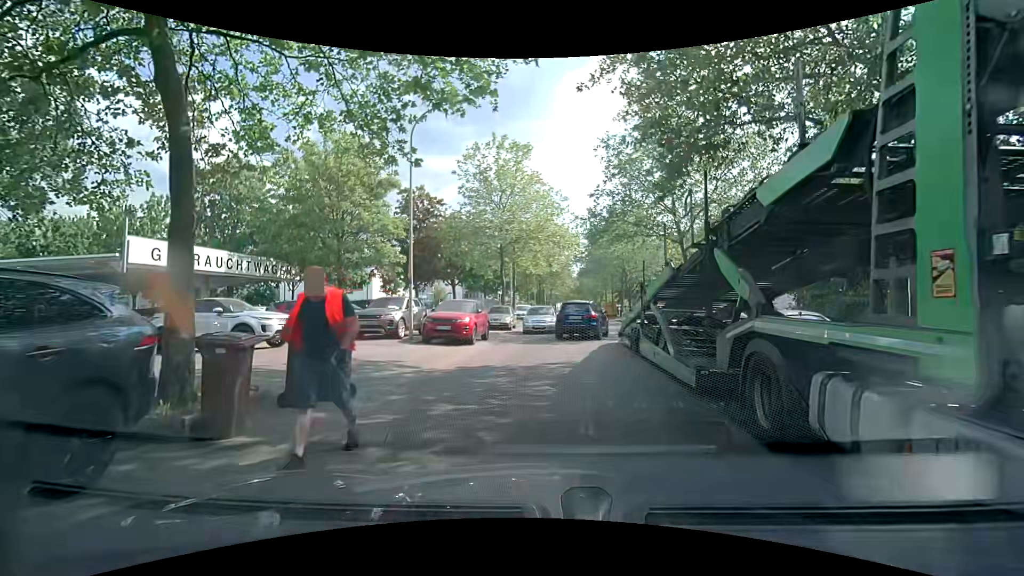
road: tertiary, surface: asphalt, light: Day
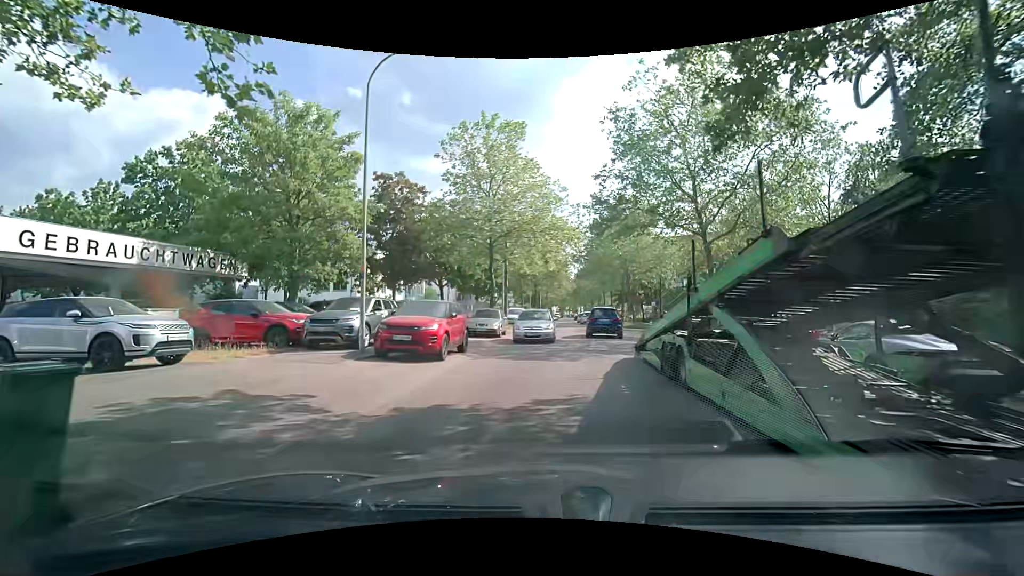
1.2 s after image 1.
(-0.1, +4.7) m; -2°
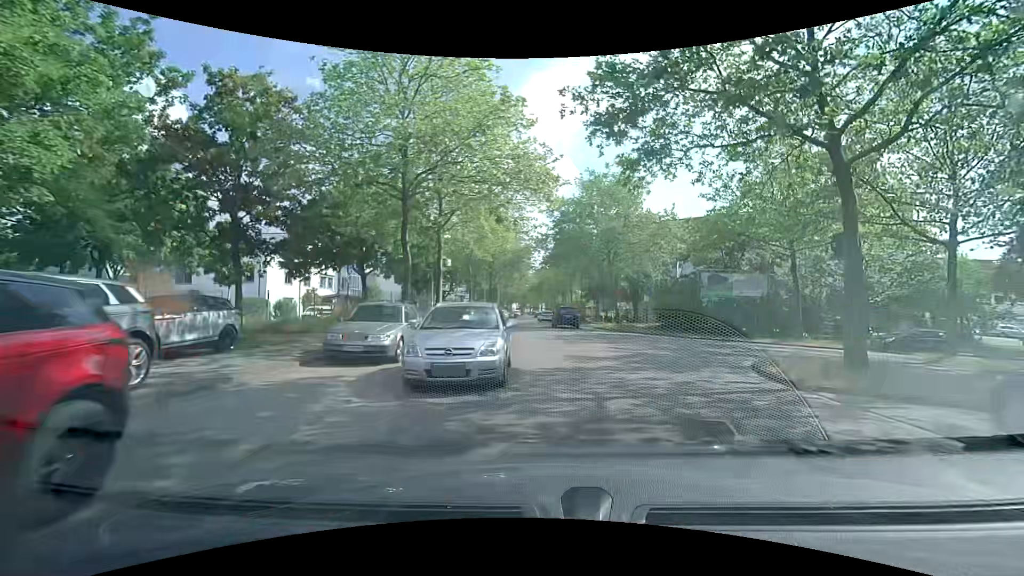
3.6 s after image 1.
(+0.5, +12.6) m; +6°
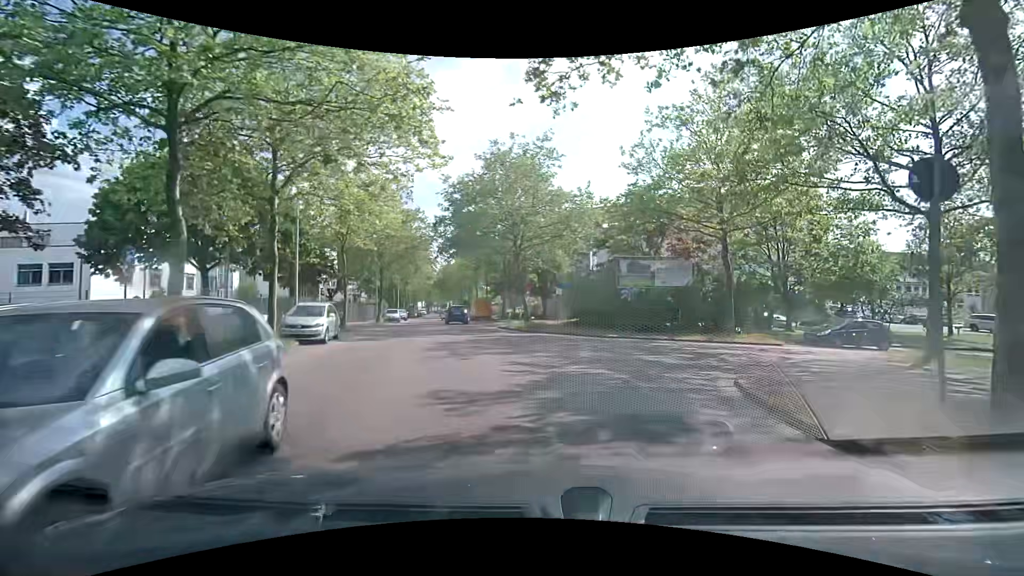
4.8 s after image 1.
(+0.6, +6.4) m; +10°
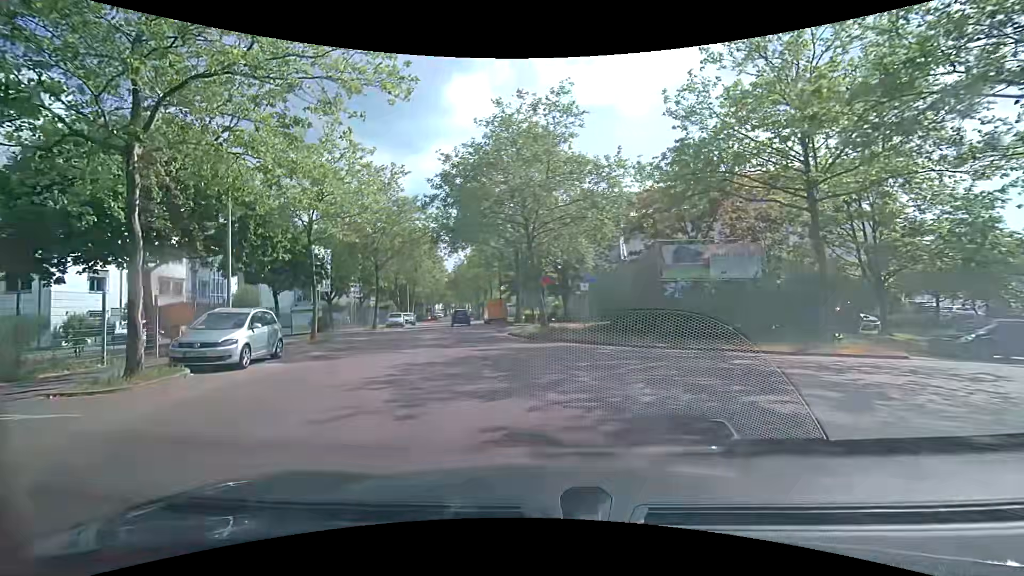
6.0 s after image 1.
(+0.1, +6.5) m; -1°
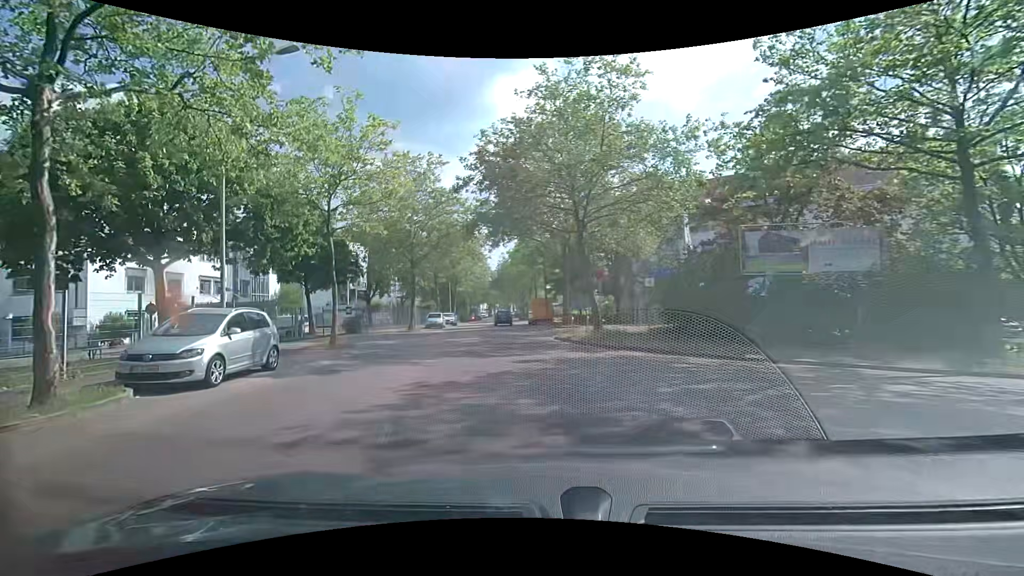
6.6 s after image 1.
(-0.2, +3.6) m; -6°
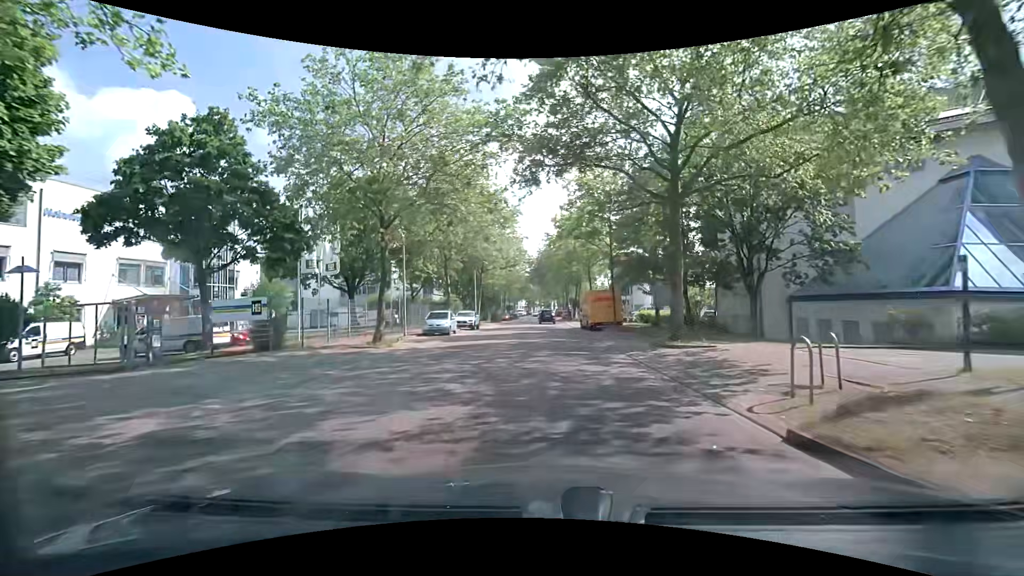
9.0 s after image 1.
(-1.4, +17.5) m; -6°
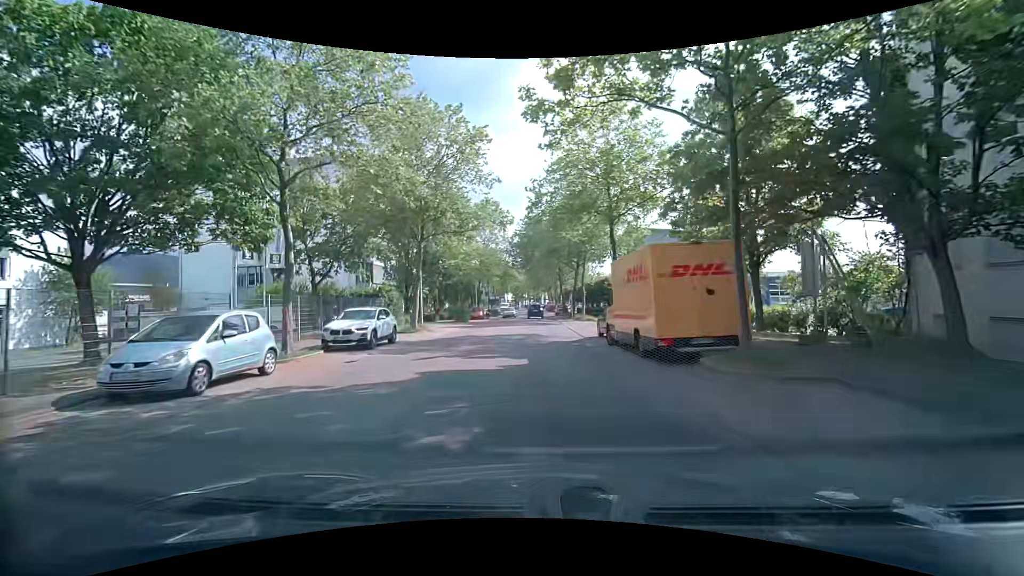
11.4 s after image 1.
(+0.7, +21.5) m; +2°
(0, +10) (0, +20) (0, +30) (0, +40) (0, +50) (-1, +60) (-1, +70) (-1, +80) (-1, +90) (-1, +100) m
